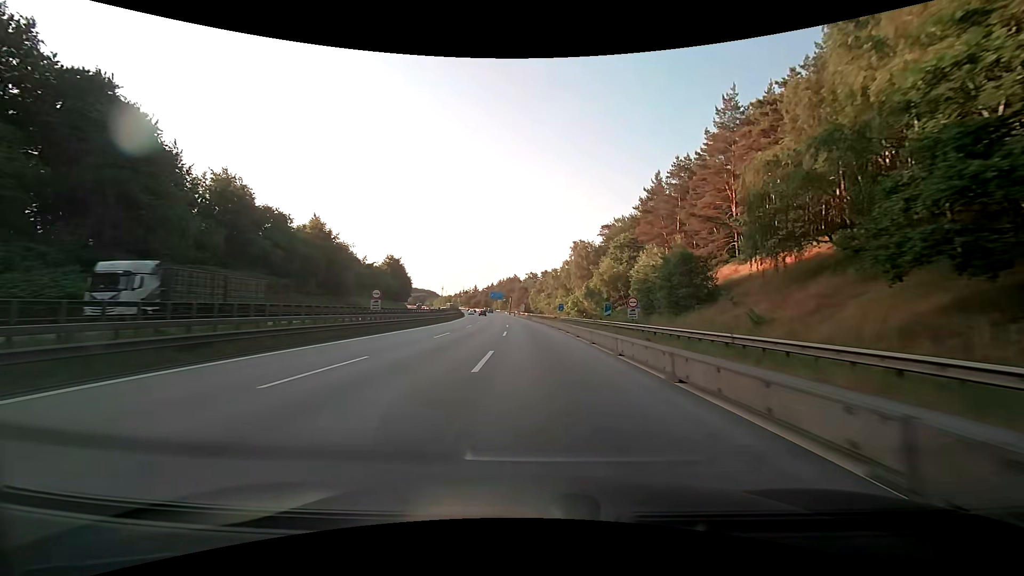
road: motorway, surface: asphalt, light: Day
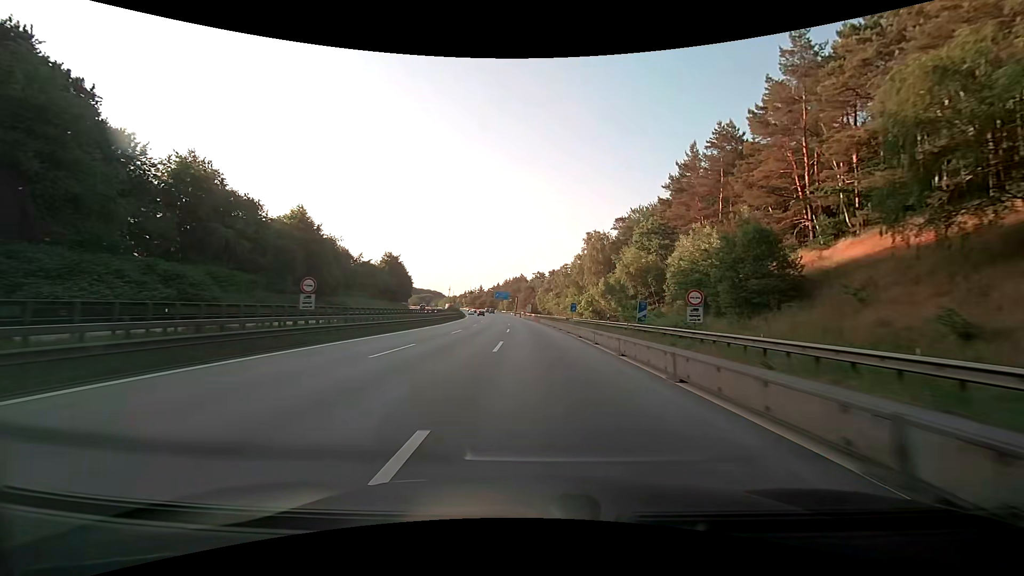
(-0.1, +11.9) m; -1°
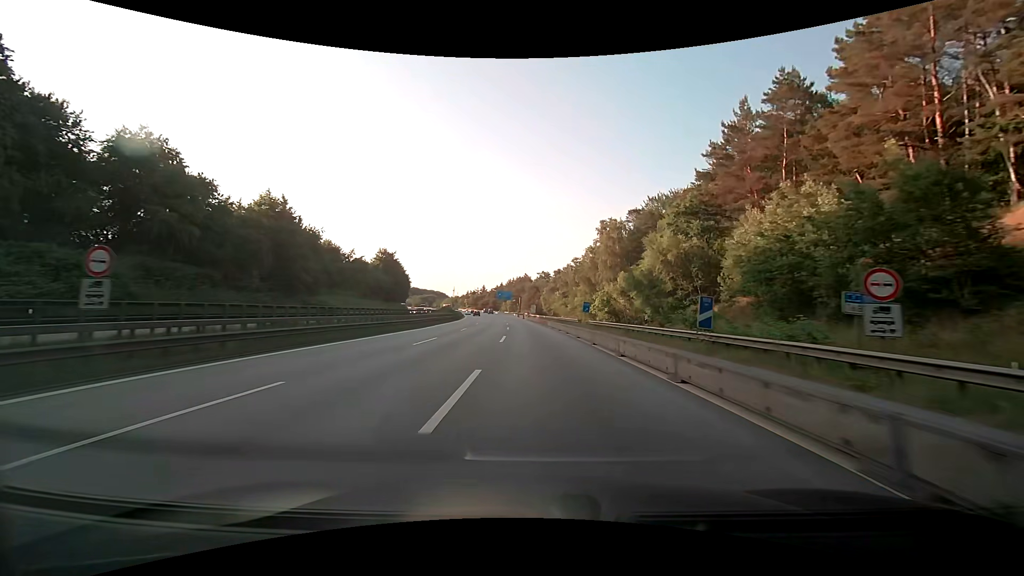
(-0.1, +11.9) m; -1°
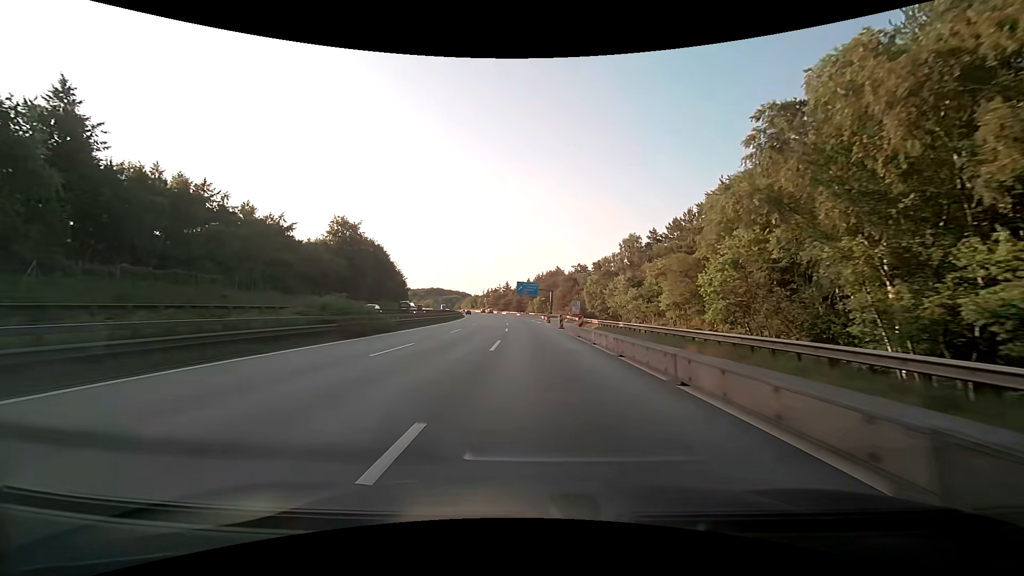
(-1.6, +60.5) m; -3°
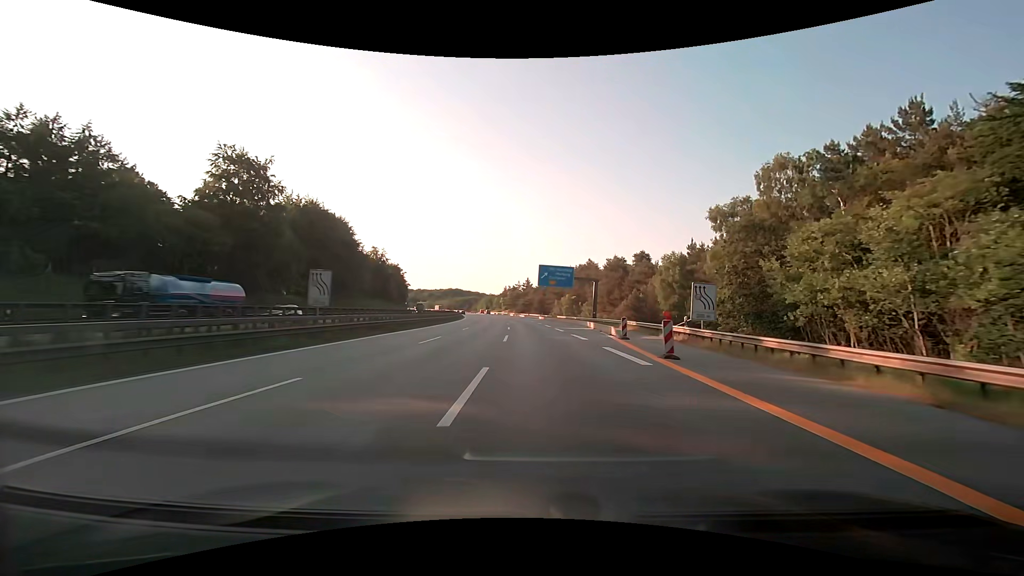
(-1.4, +48.3) m; -3°
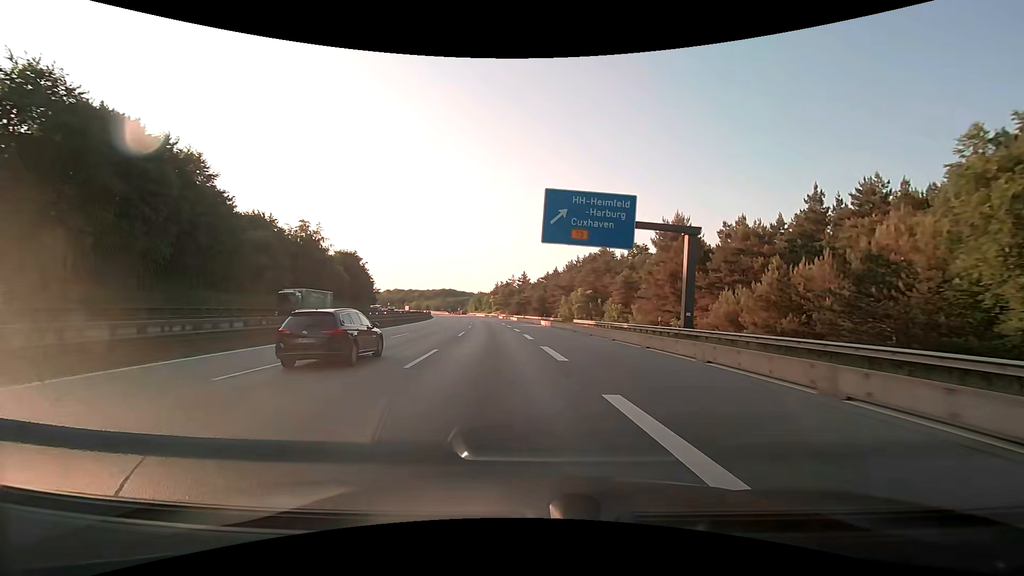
(+0.2, +48.0) m; 0°
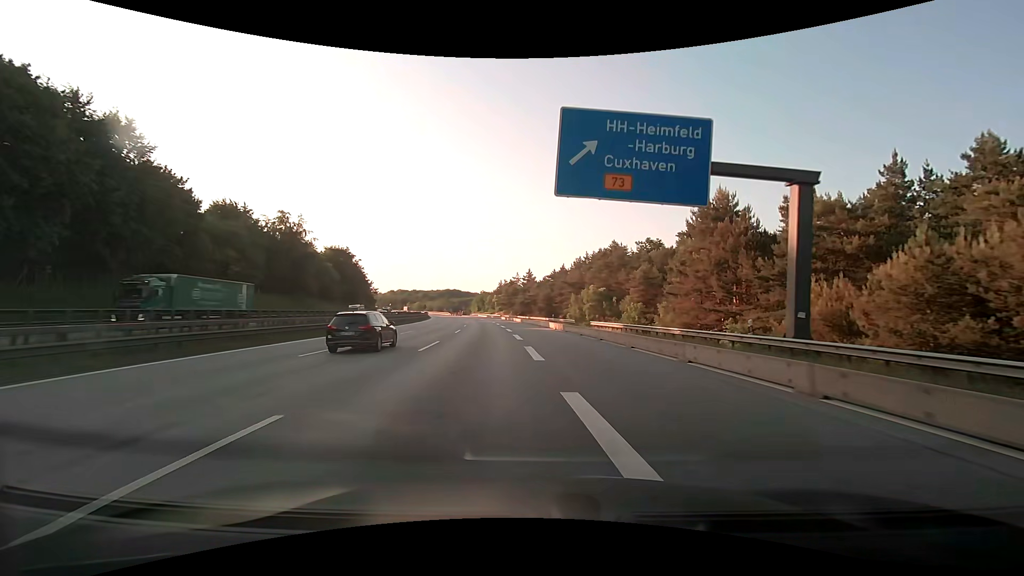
(0.0, +12.0) m; -1°
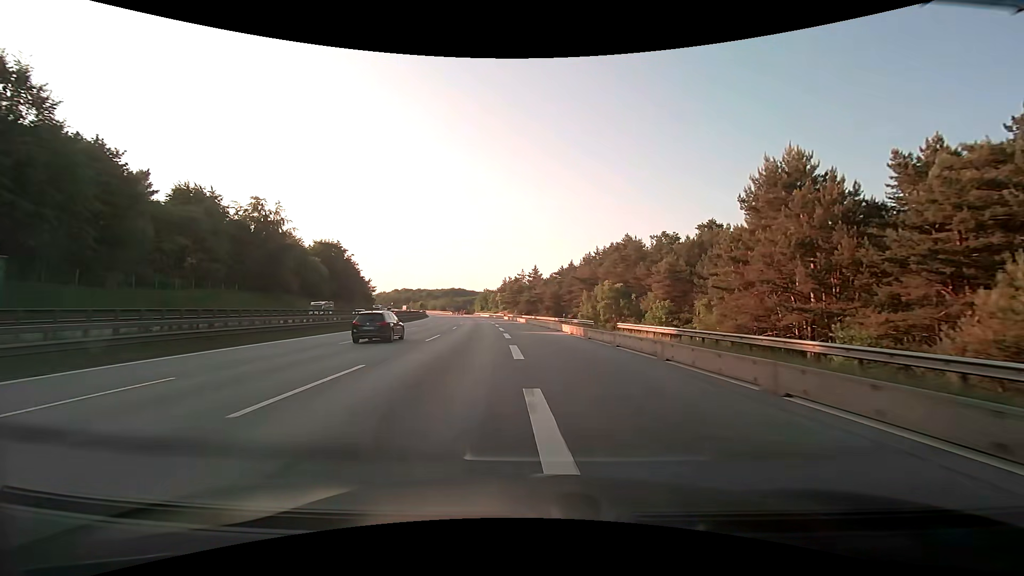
(-0.1, +11.9) m; -1°
(0, +10) (0, +20) (-1, +30) (-1, +40) (-2, +50) (-3, +60) (-4, +70) (-5, +80) (-7, +90) (-8, +100) m
